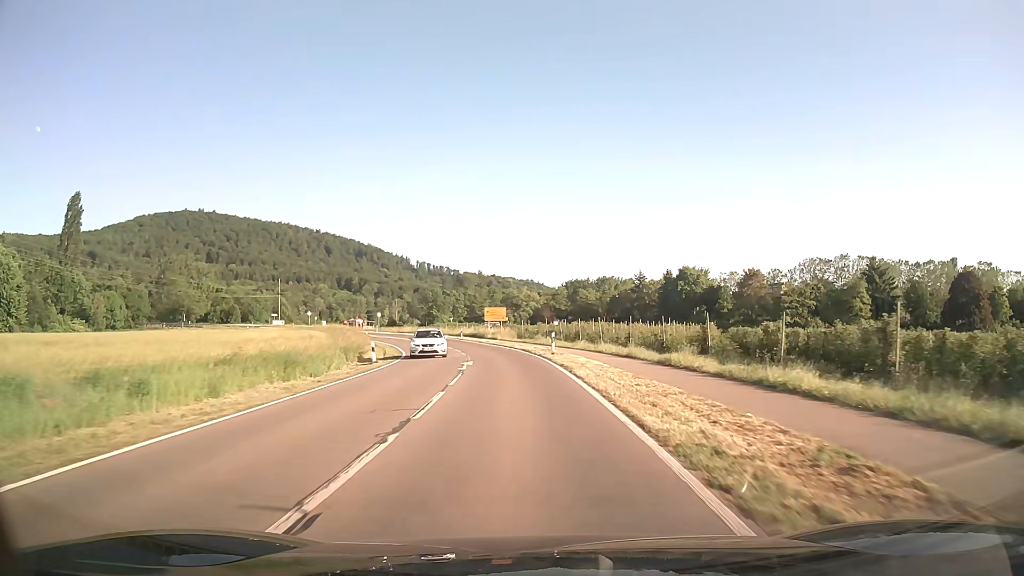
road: tertiary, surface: asphalt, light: Day
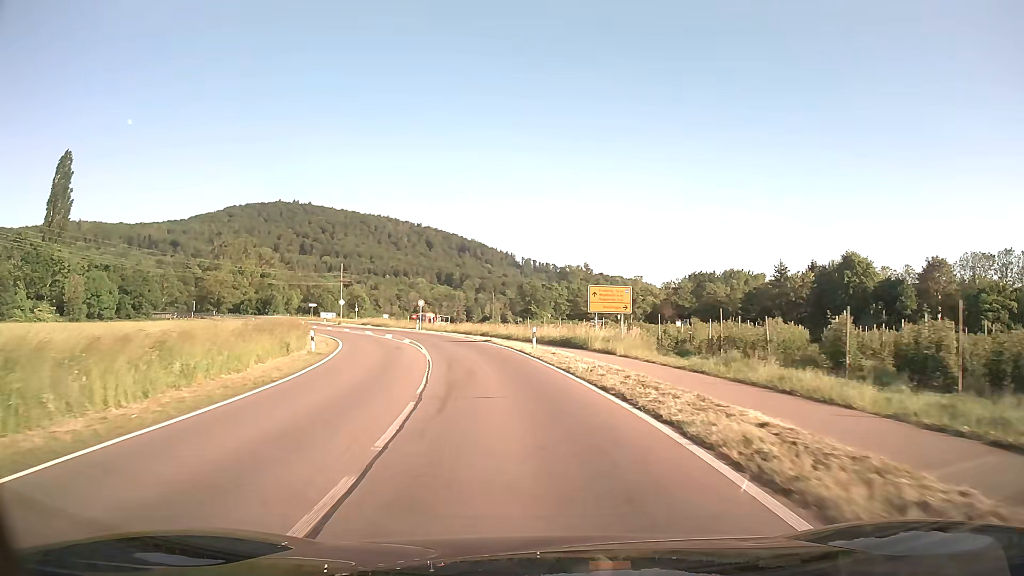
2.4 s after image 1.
(-2.2, +37.9) m; -9°
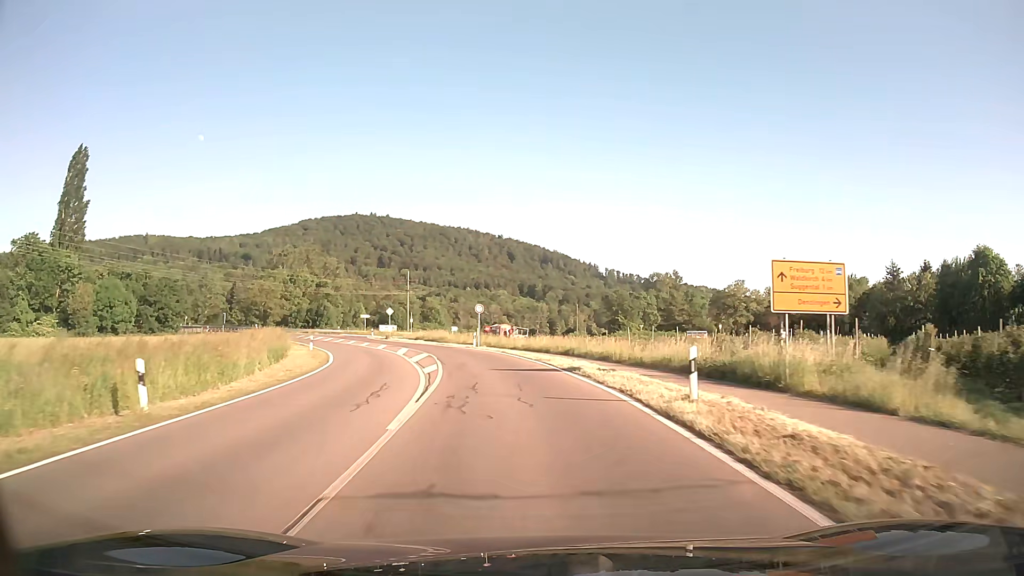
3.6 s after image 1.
(-1.1, +17.9) m; -7°
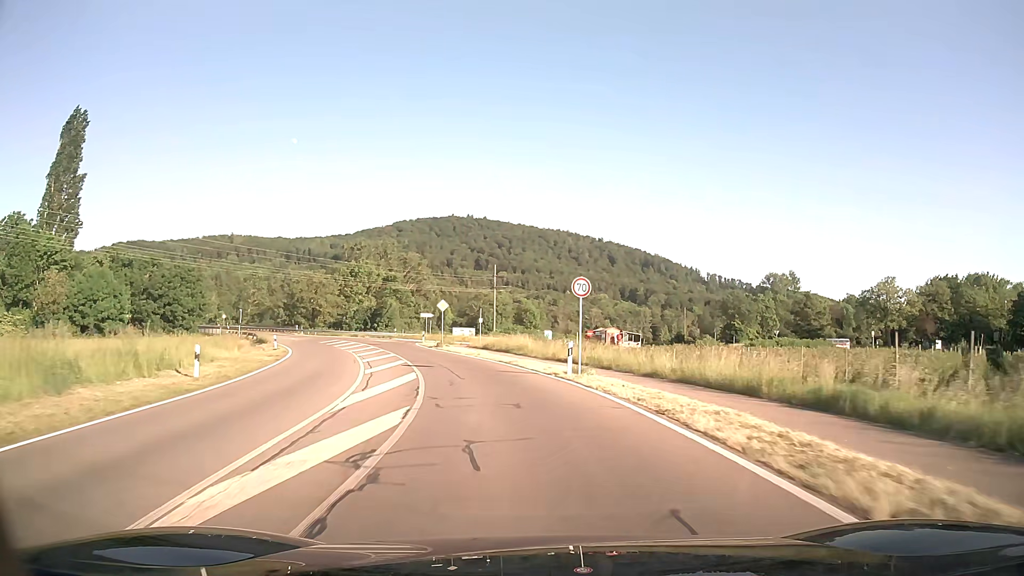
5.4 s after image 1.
(-2.0, +25.8) m; -8°
(0, +10) (-2, +20) (-4, +30) (-6, +39) (-9, +49) (-13, +58) (-17, +67) (-23, +75) (-29, +83) (-35, +91) m
